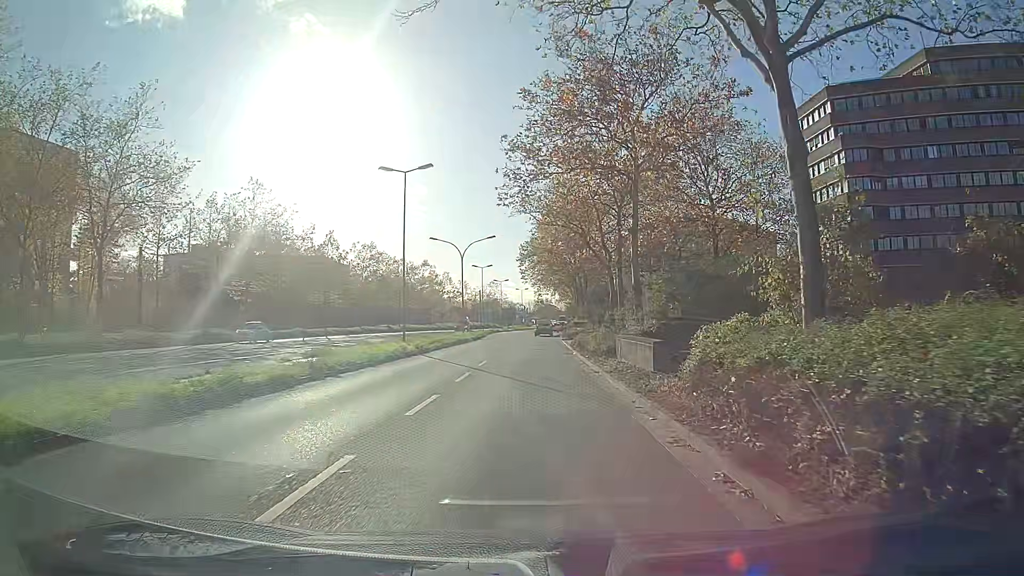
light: Day
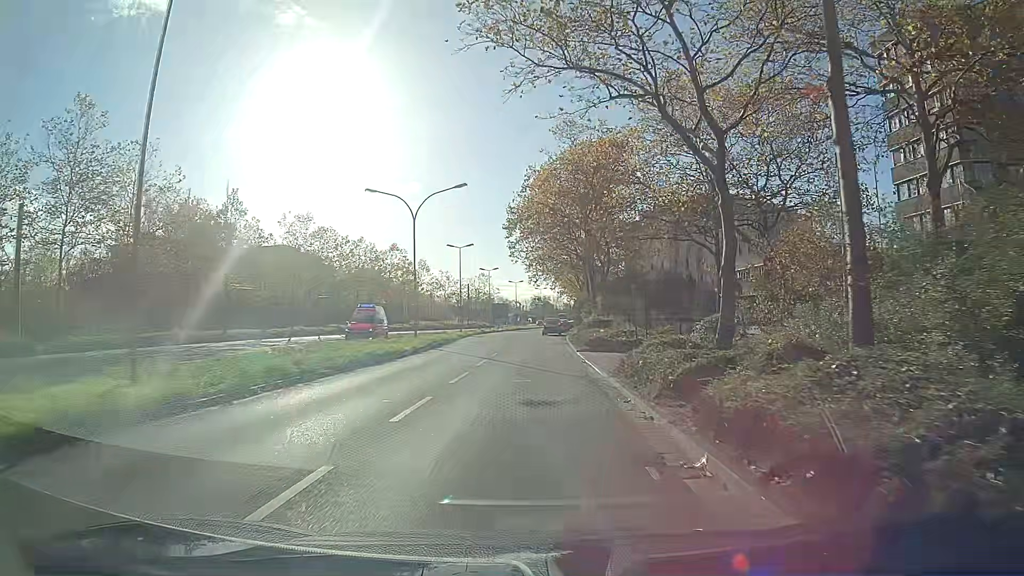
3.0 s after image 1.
(+0.2, +24.5) m; 0°
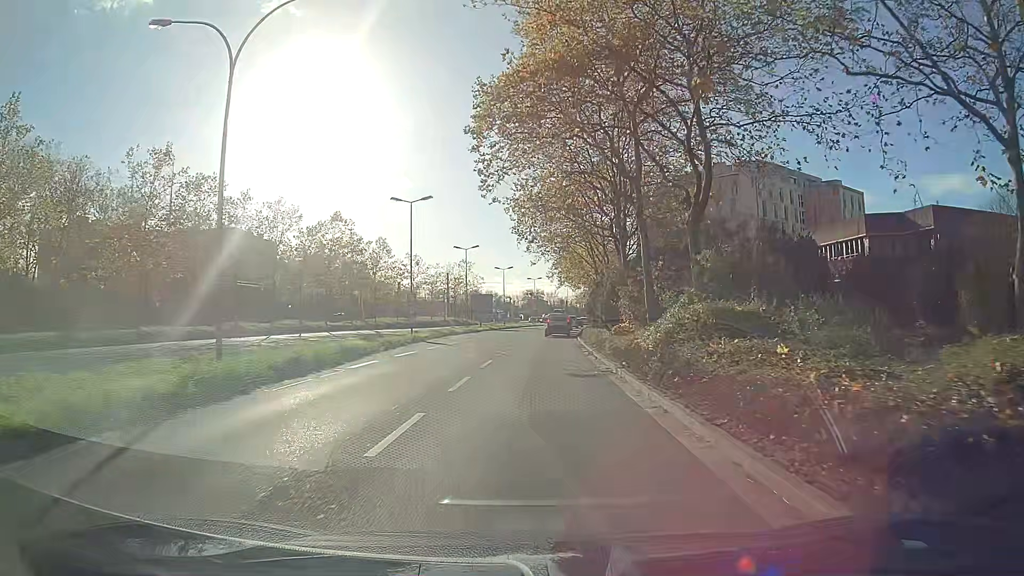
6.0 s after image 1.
(0.0, +26.3) m; +1°
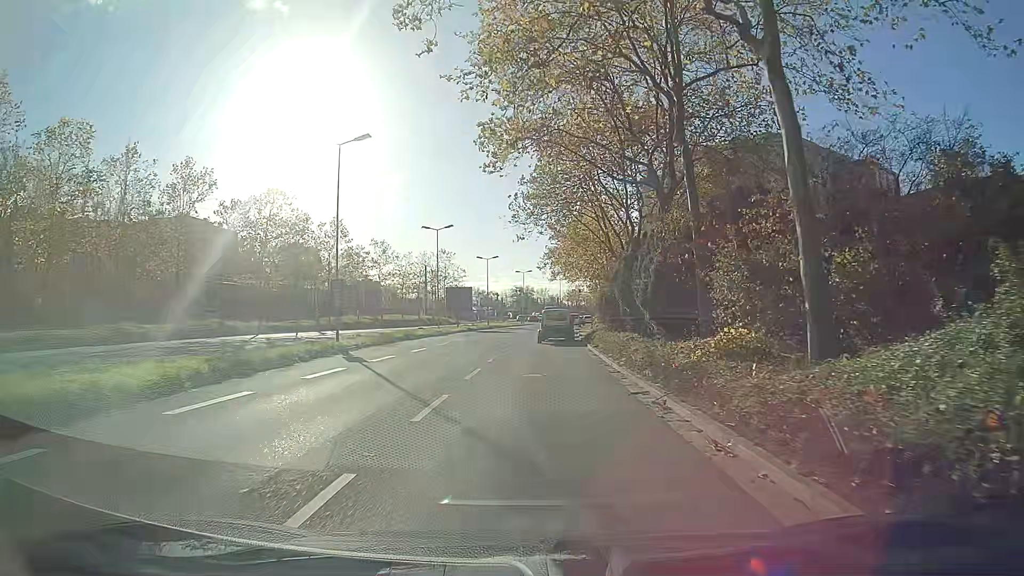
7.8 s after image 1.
(+0.1, +15.5) m; +1°
